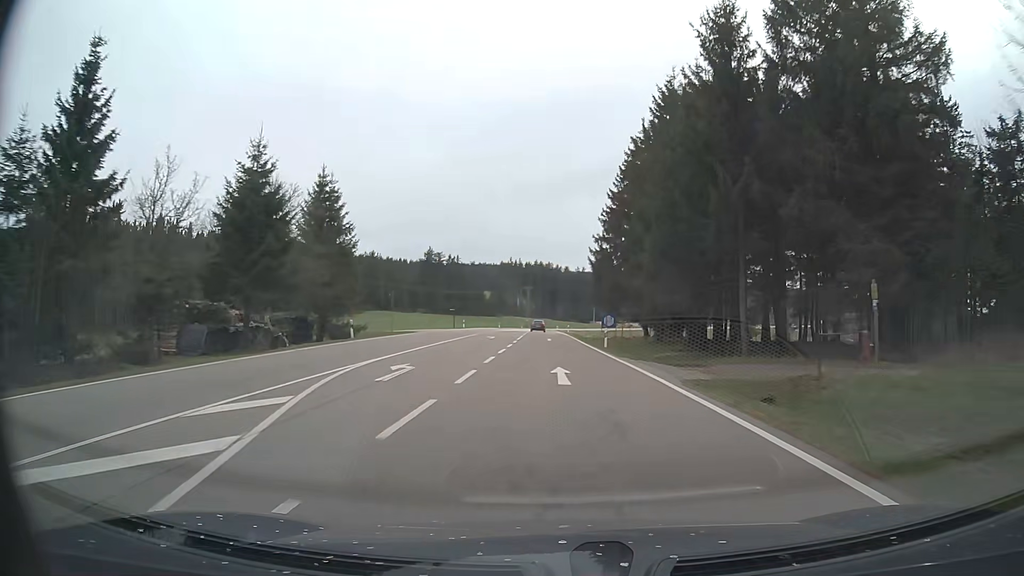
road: primary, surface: asphalt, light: Day
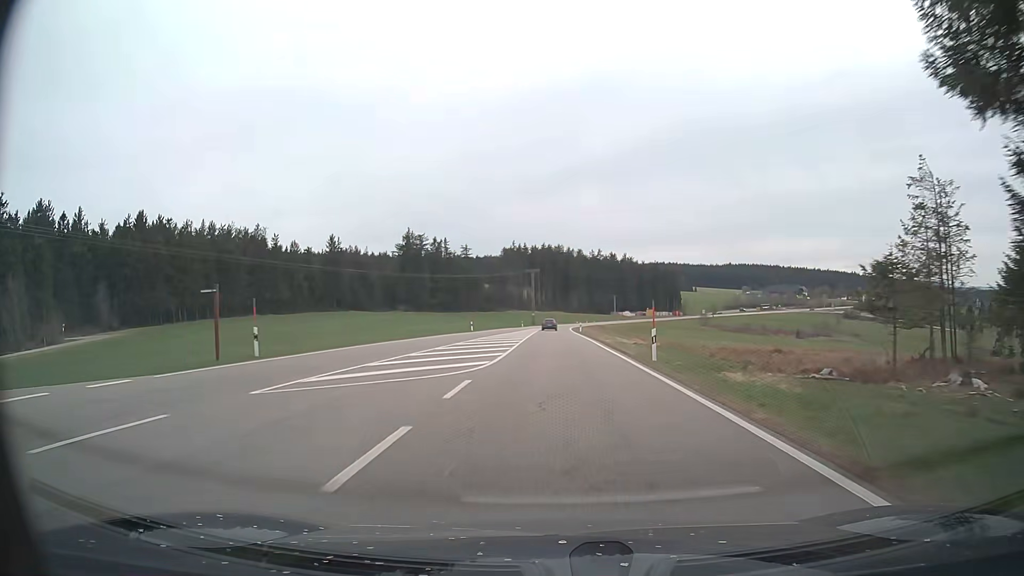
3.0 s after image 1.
(-1.1, +63.8) m; -1°
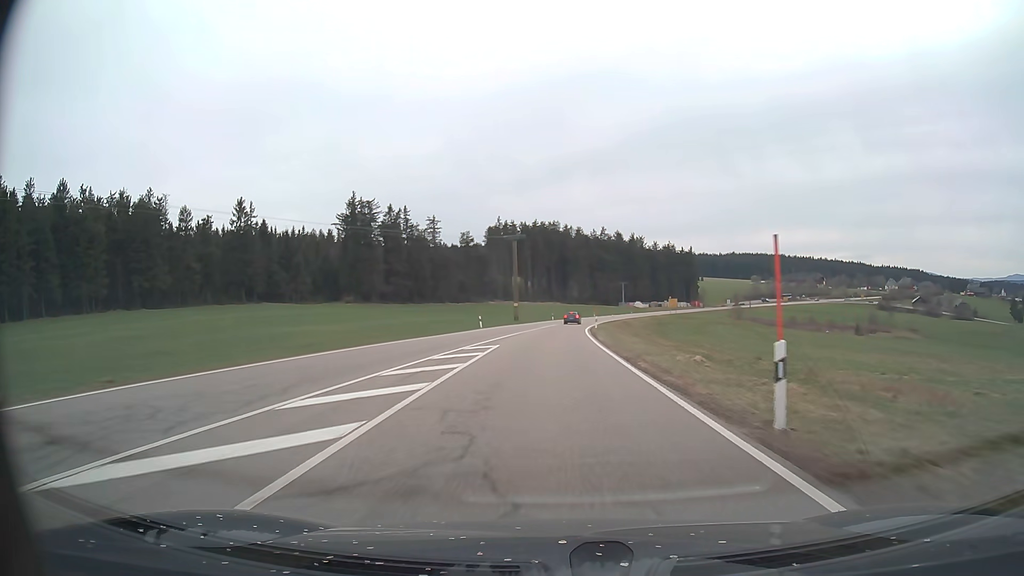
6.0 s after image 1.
(+0.1, +63.9) m; 0°
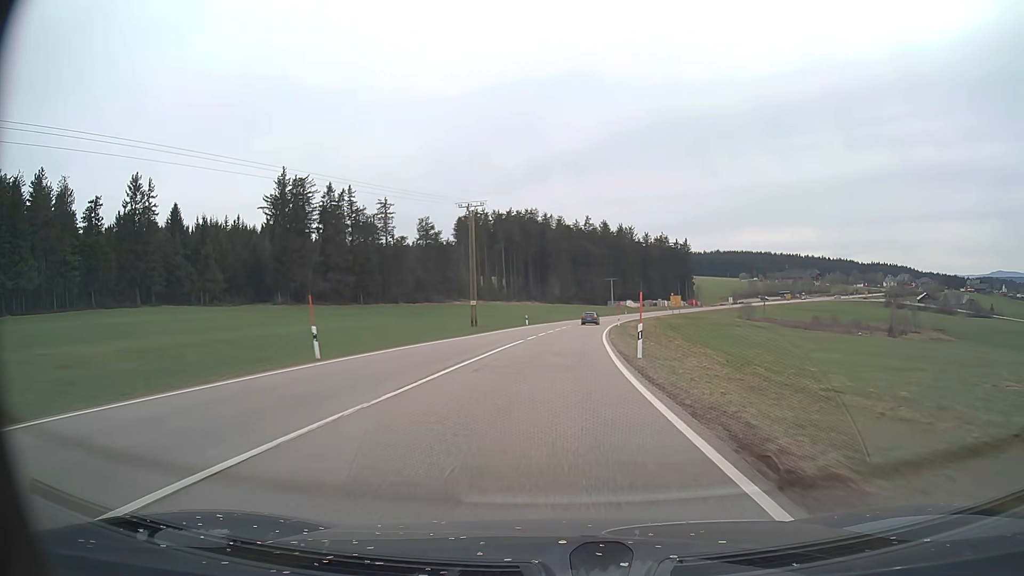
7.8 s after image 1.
(+0.5, +37.4) m; +2°
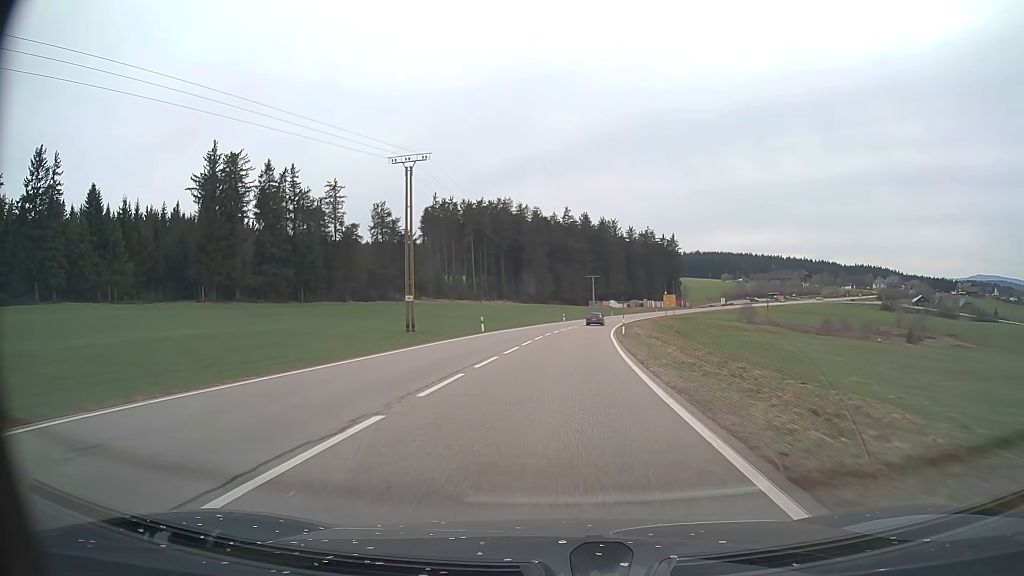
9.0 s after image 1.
(+0.4, +24.4) m; +2°
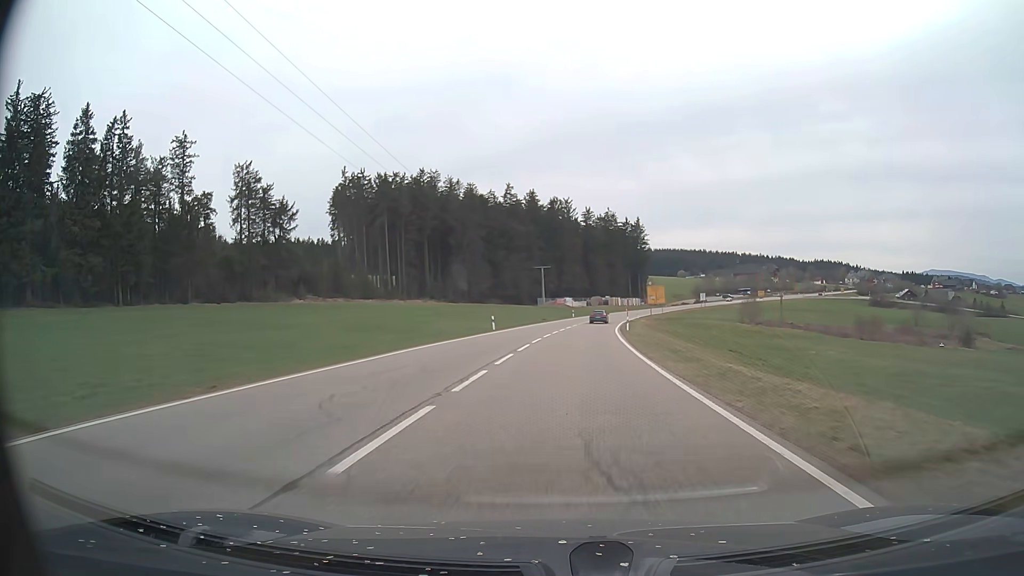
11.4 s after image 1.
(+1.9, +47.5) m; +4°
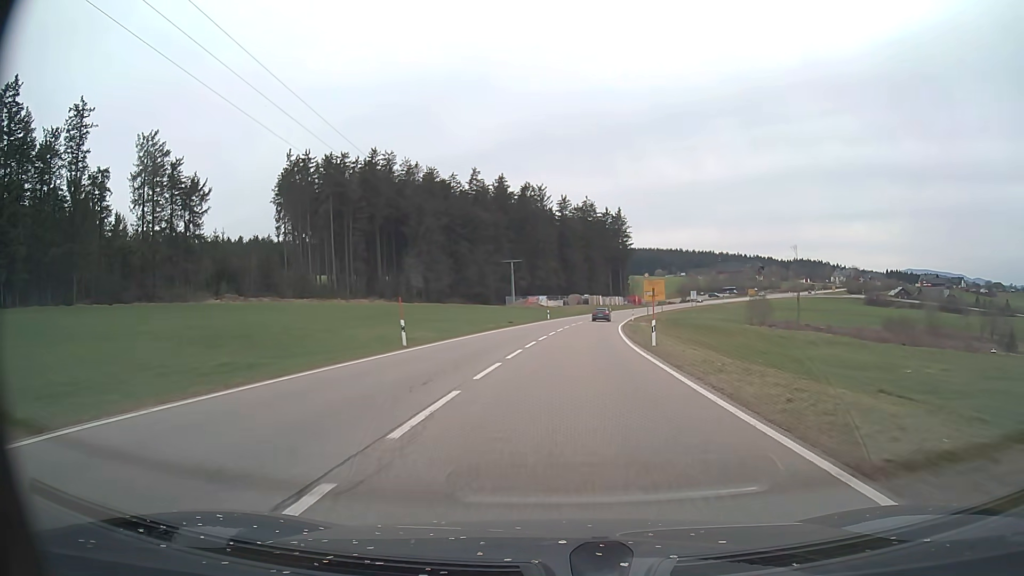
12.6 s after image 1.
(+0.4, +22.6) m; +2°
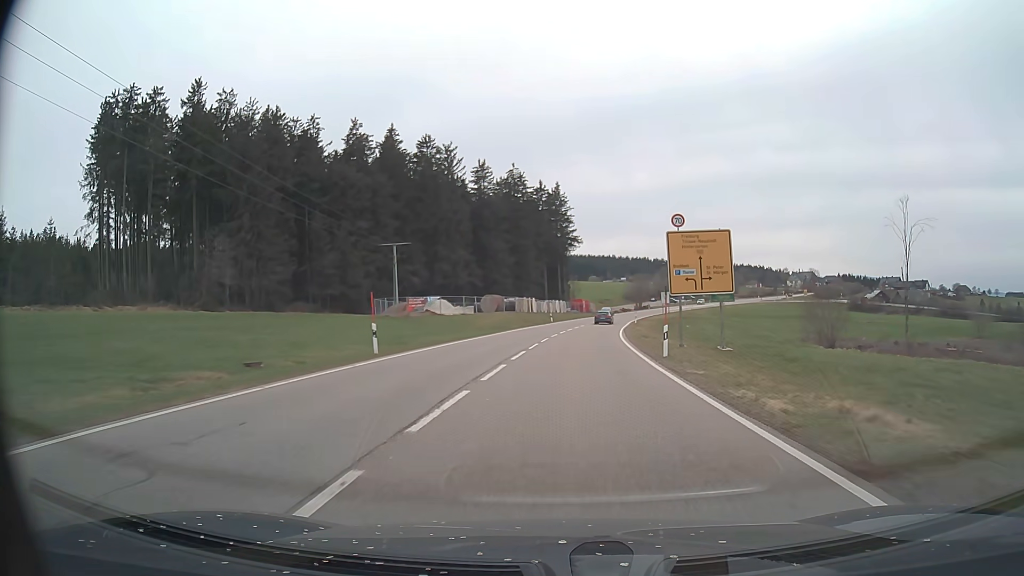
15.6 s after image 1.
(+3.0, +54.0) m; +6°
(0, +10) (+1, +20) (+1, +30) (+2, +40) (+3, +50) (+4, +60) (+5, +70) (+7, +80) (+9, +89) (+10, +99) m
